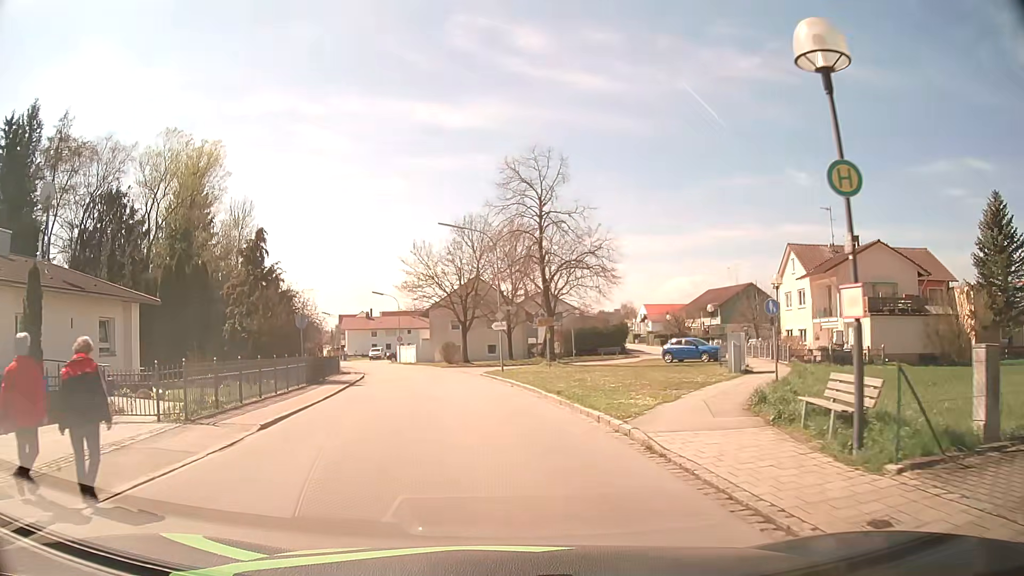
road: residential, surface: asphalt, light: Day
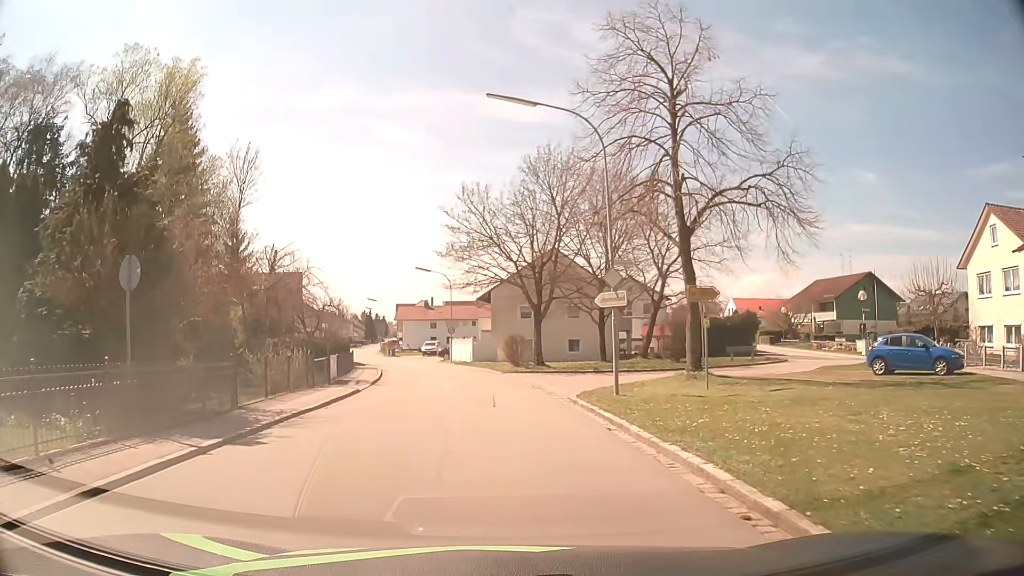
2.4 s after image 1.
(-0.9, +17.9) m; -6°
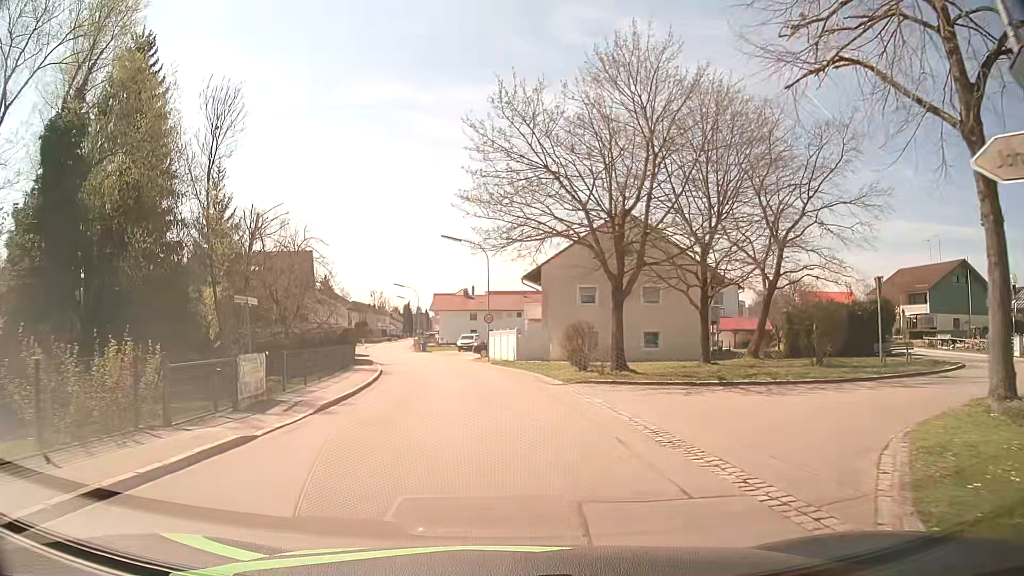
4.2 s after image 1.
(-0.5, +13.5) m; -4°
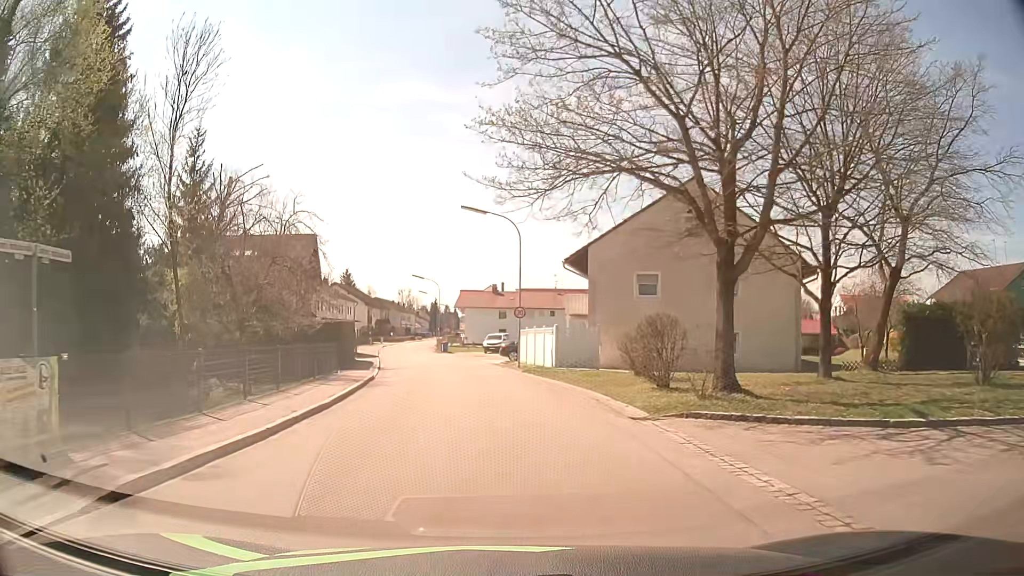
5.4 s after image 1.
(-0.2, +9.1) m; -3°
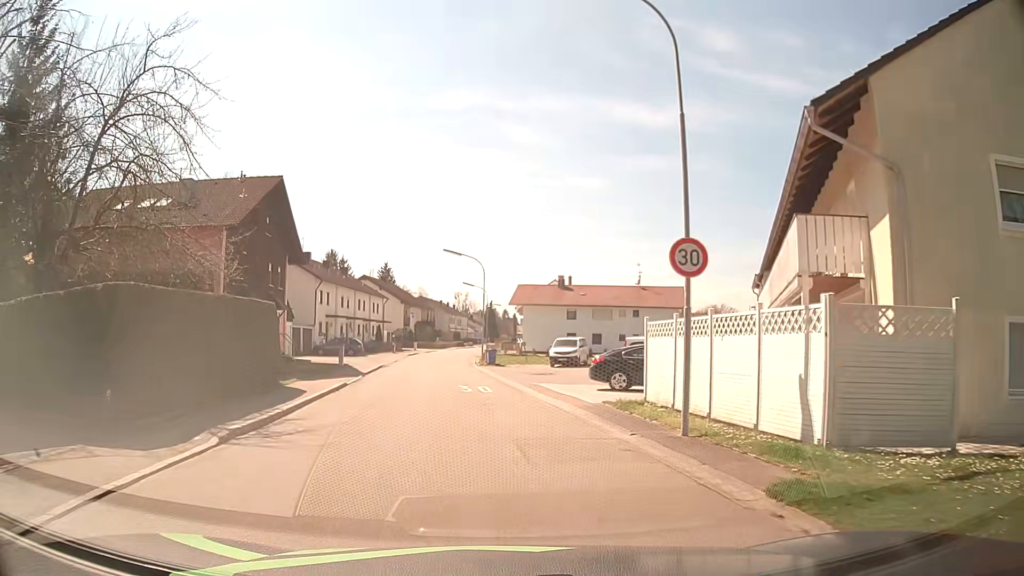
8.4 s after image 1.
(-0.9, +22.4) m; -5°
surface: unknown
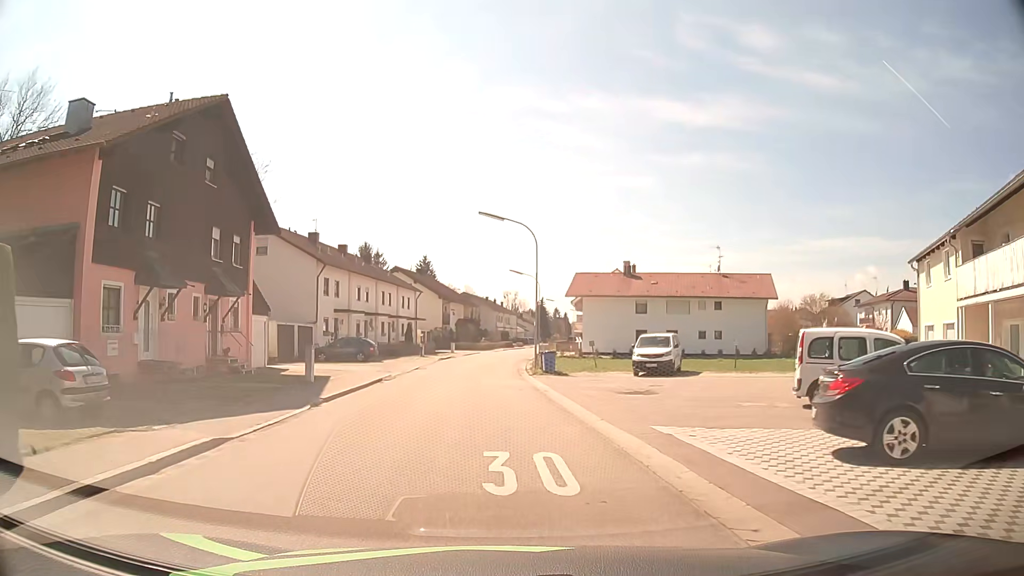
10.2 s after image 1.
(-0.5, +13.3) m; -5°
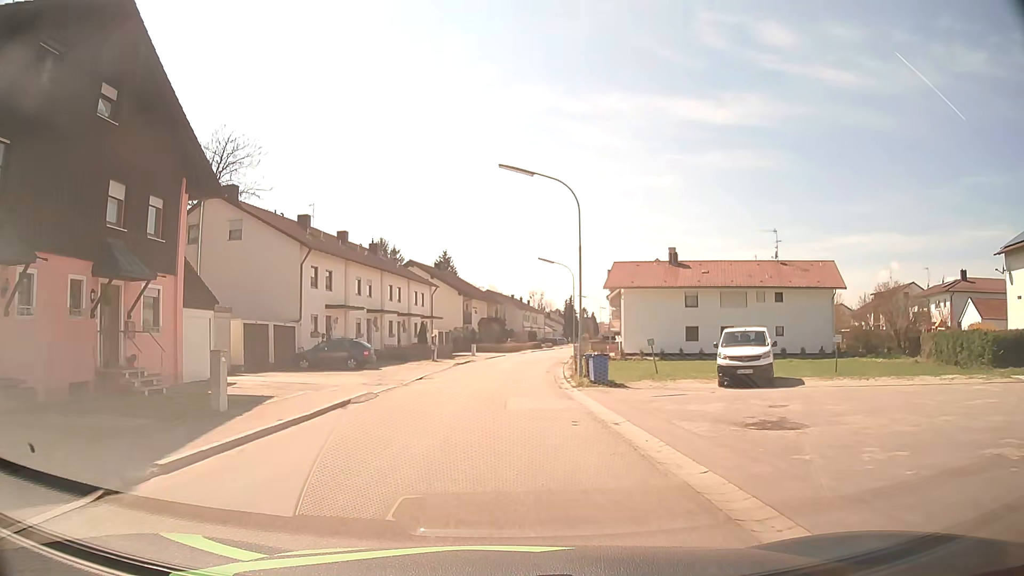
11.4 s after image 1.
(-0.1, +9.0) m; -2°
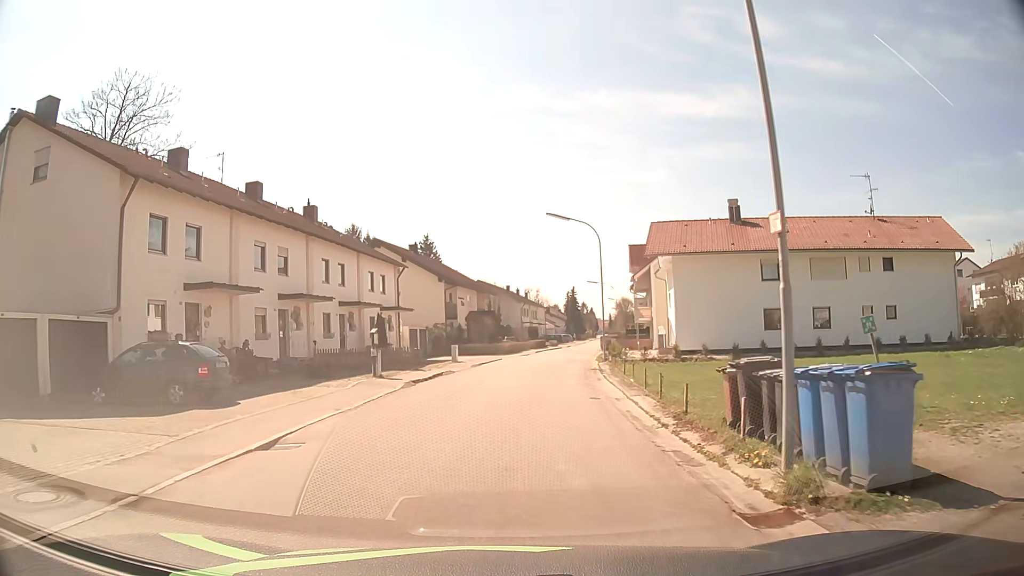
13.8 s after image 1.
(-0.1, +17.8) m; +1°
(0, +10) (0, +20) (+1, +30) (+2, +40) (+3, +50) (+5, +60) (+7, +70) (+9, +79) (+10, +89) (+12, +99) m
